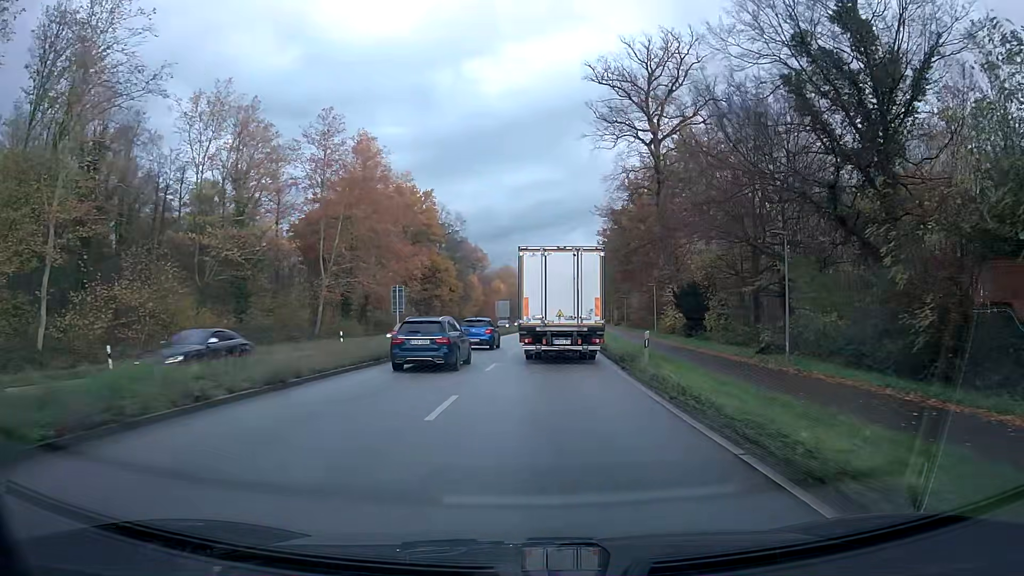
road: primary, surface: asphalt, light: Day
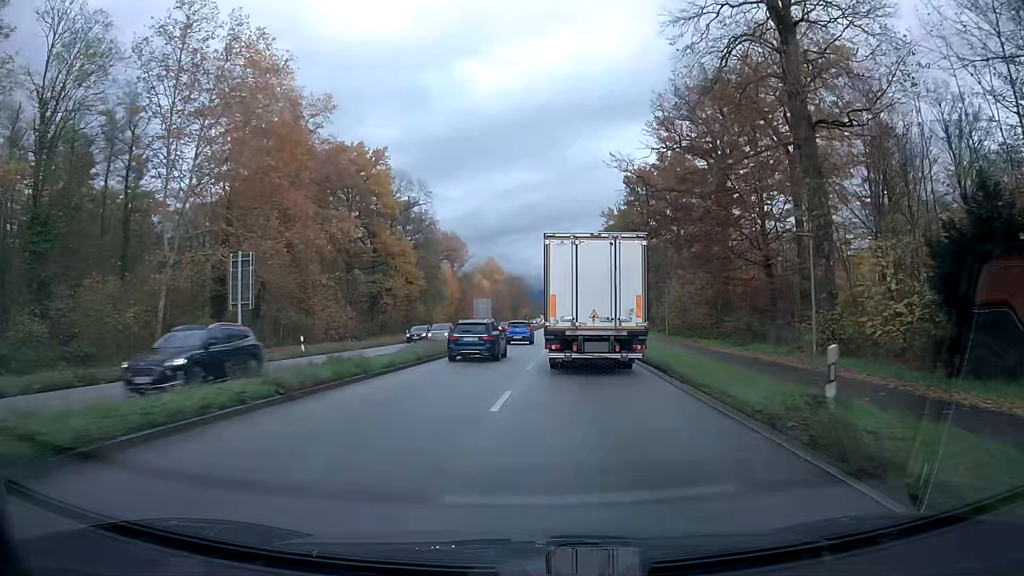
(+0.4, +35.0) m; +1°
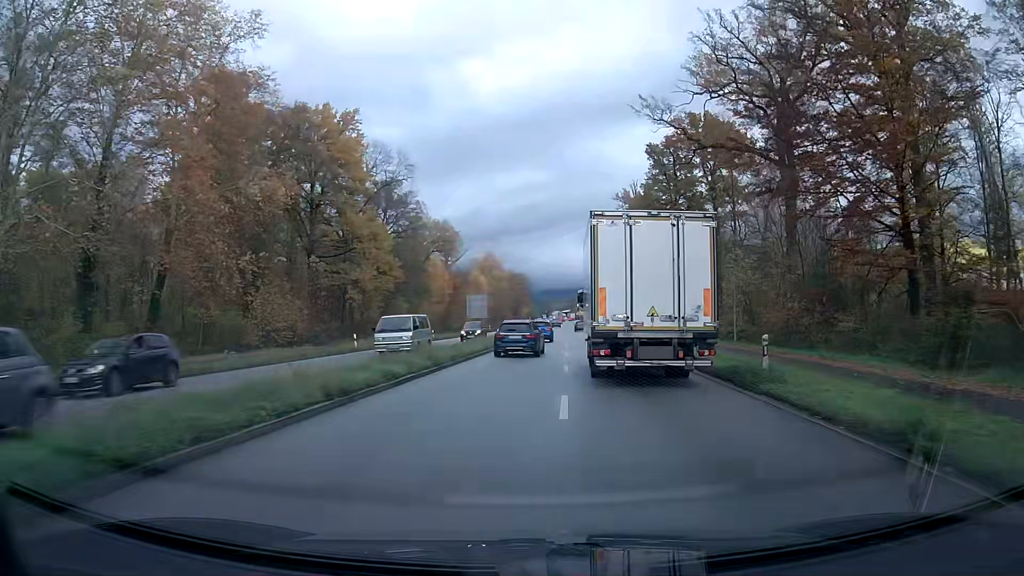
(0.0, +19.0) m; 0°
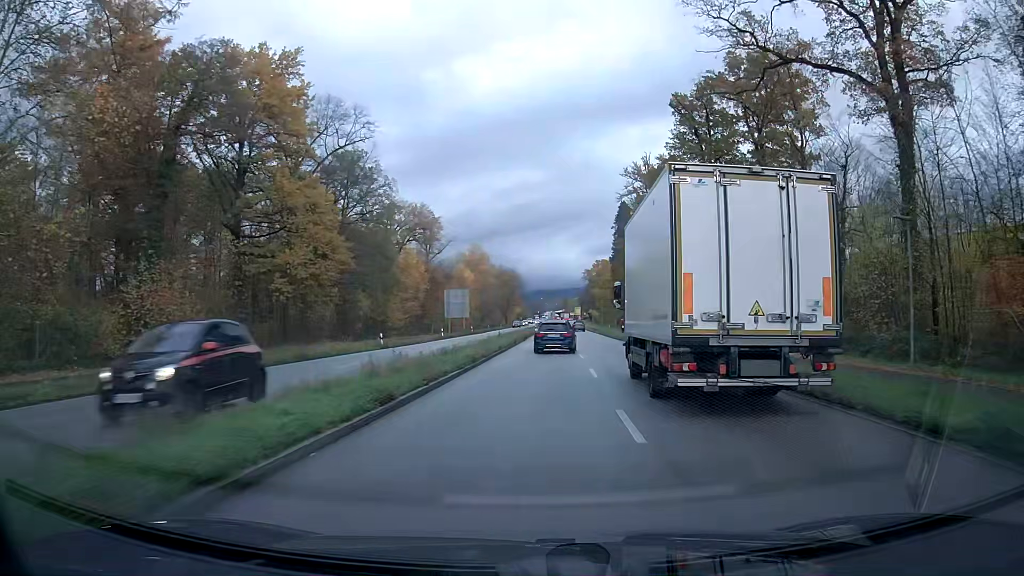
(+0.1, +19.9) m; +1°
(0, +10) (0, +20) (0, +30) (+1, +40) (+1, +50) (+1, +60) (+2, +70) (+2, +80) (+2, +90) (+2, +100) m
